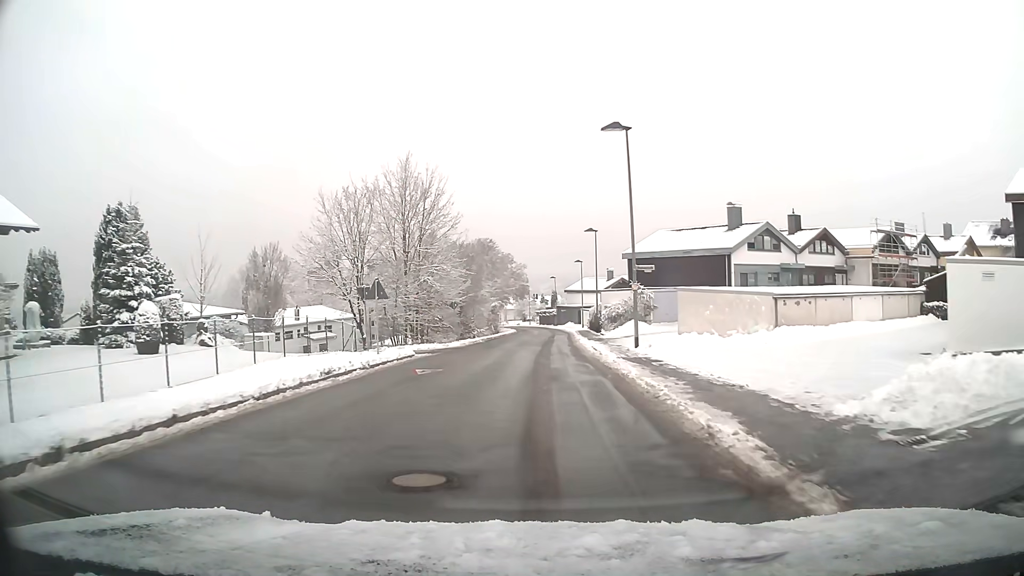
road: unclassified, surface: asphalt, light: Day
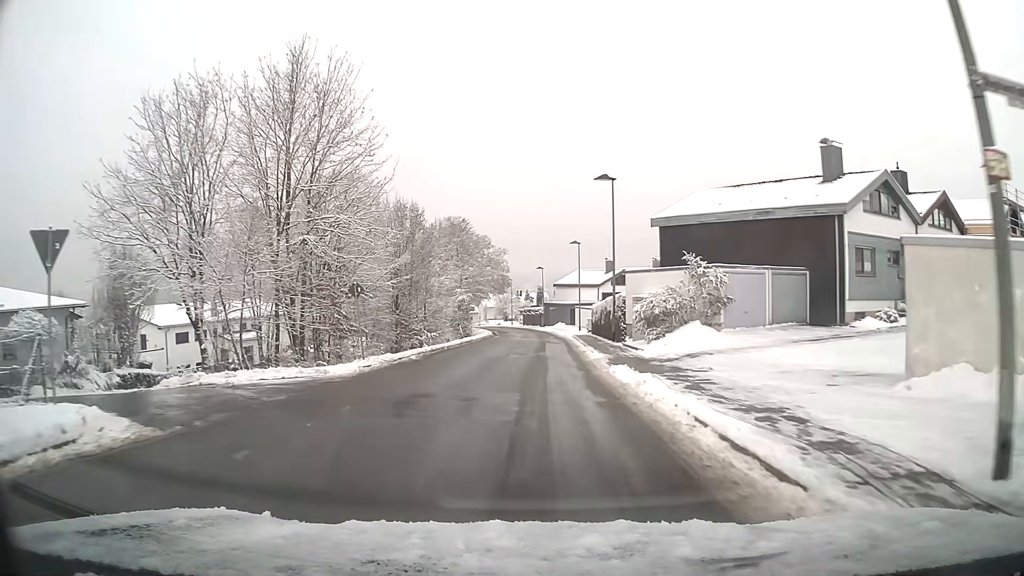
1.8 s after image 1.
(+0.2, +20.0) m; +1°
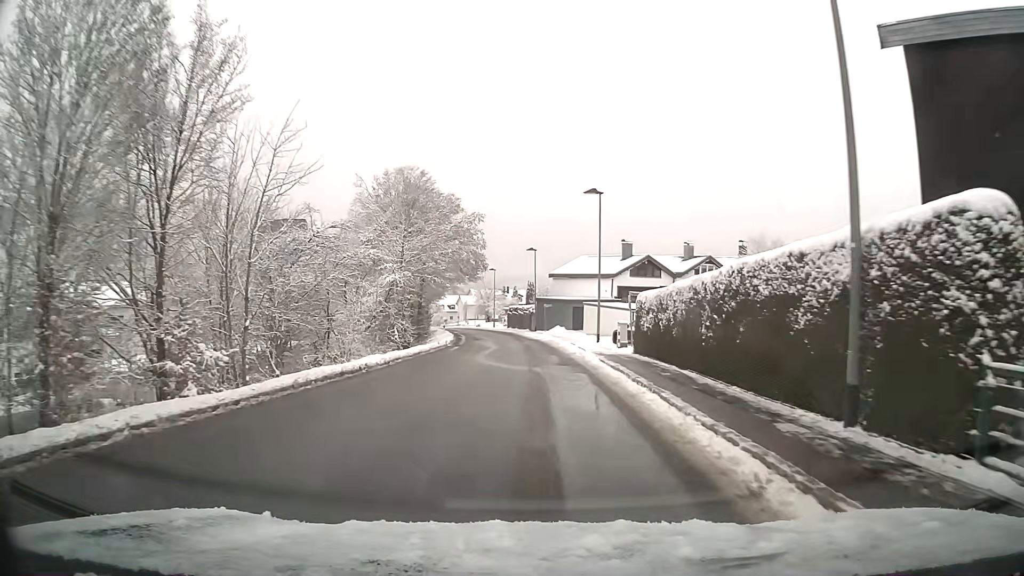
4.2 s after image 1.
(+0.1, +25.9) m; 0°
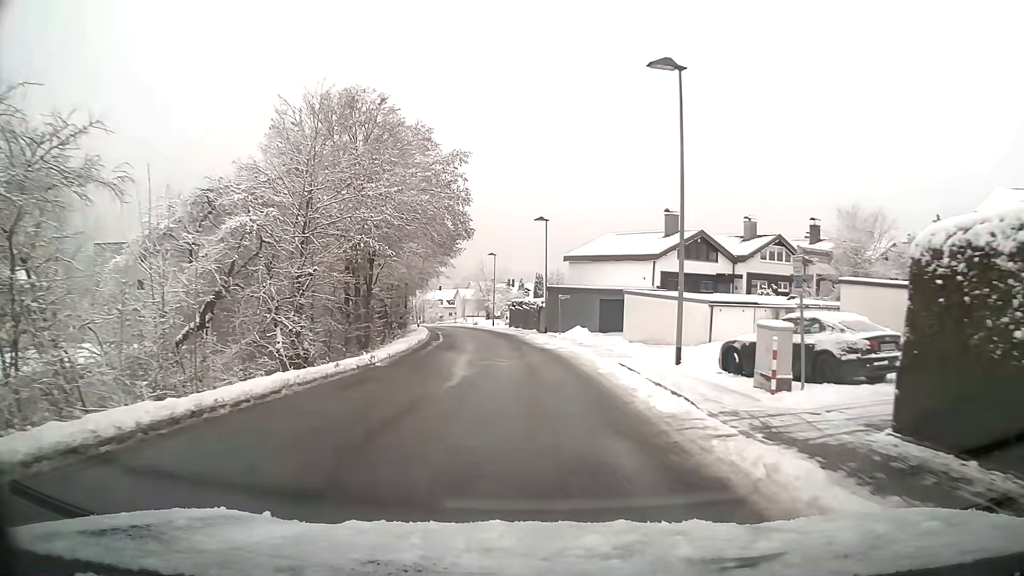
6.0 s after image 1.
(-0.1, +18.6) m; -1°
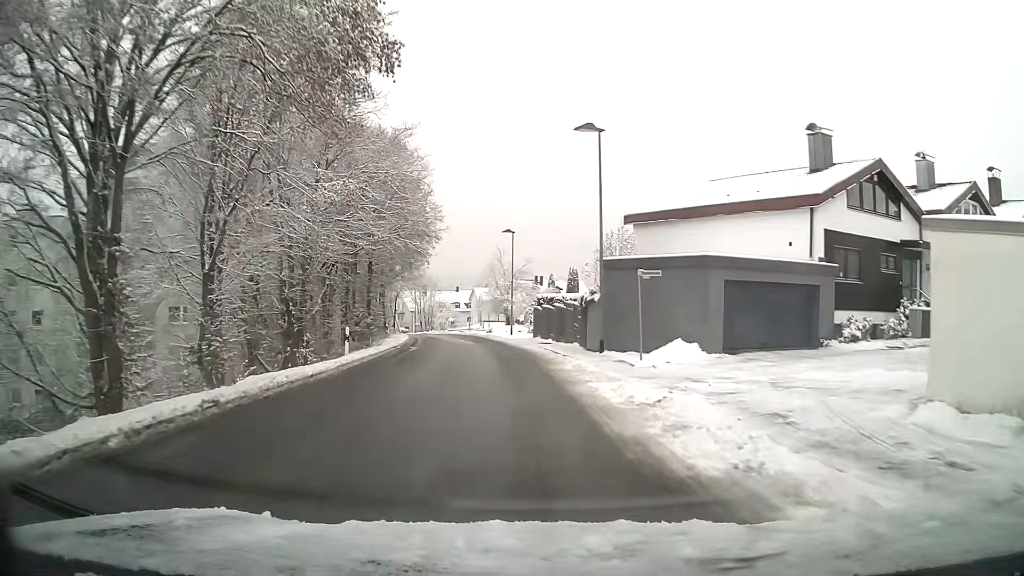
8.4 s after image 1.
(-0.4, +23.7) m; -3°
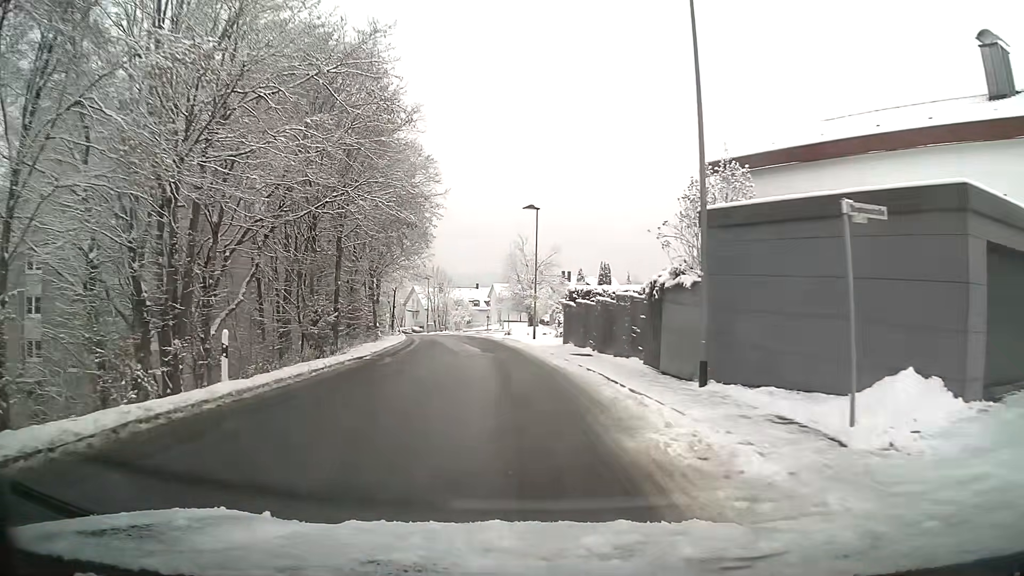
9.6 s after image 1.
(-0.2, +11.5) m; -2°
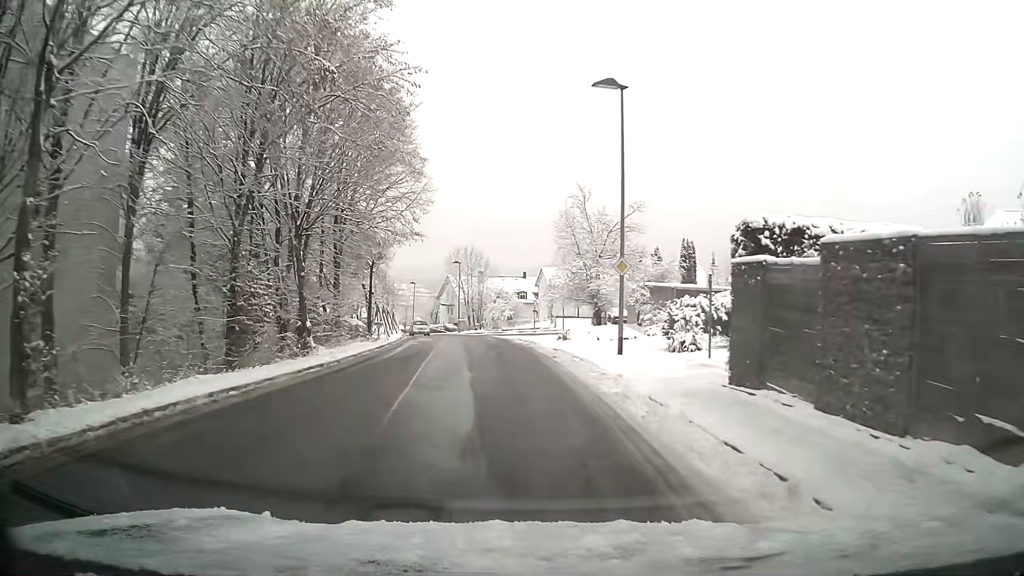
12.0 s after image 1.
(-0.8, +22.0) m; -4°
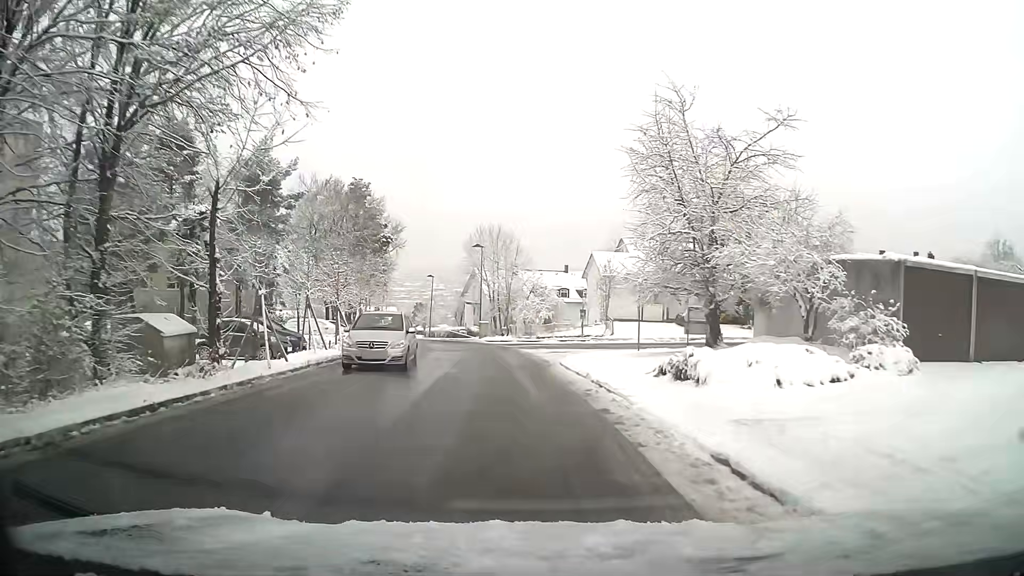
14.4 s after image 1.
(-0.6, +19.2) m; -4°
(0, +10) (-1, +20) (+2, +29) (+10, +35) (+20, +38) (+29, +42) (+39, +44) (+49, +46) (+59, +47) (+69, +46) m
